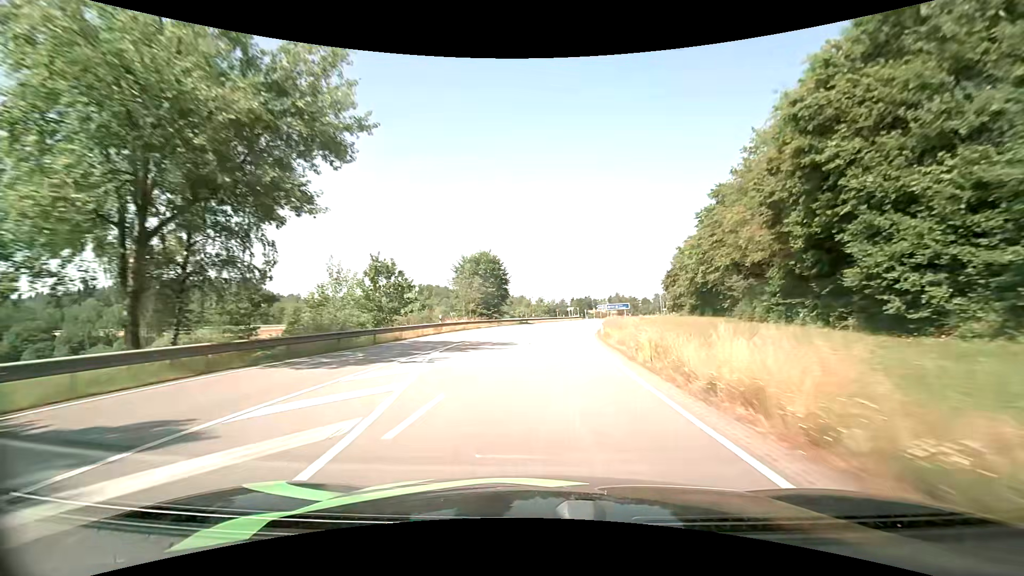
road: primary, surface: asphalt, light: Day
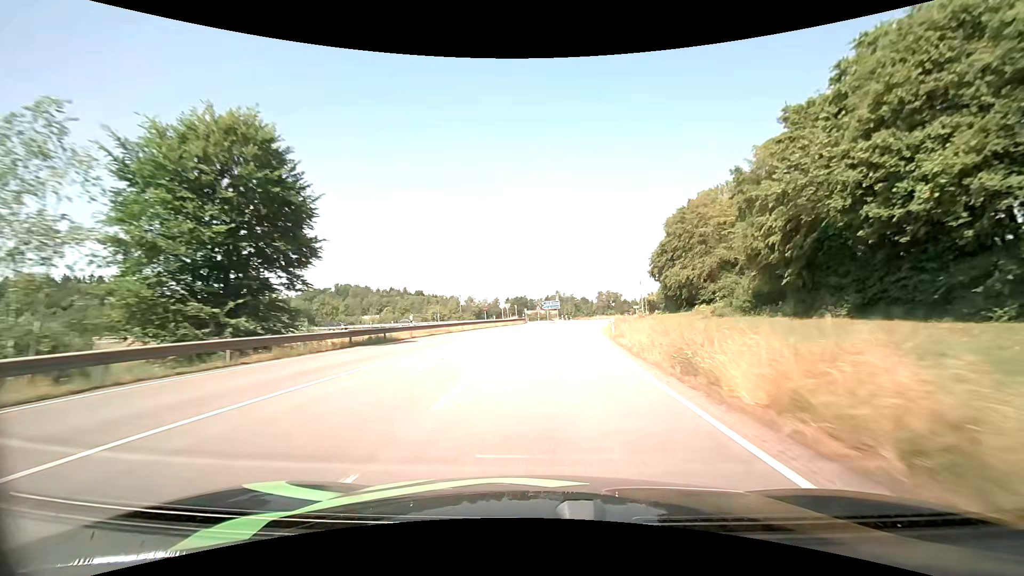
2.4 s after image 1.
(+2.8, +46.1) m; +7°
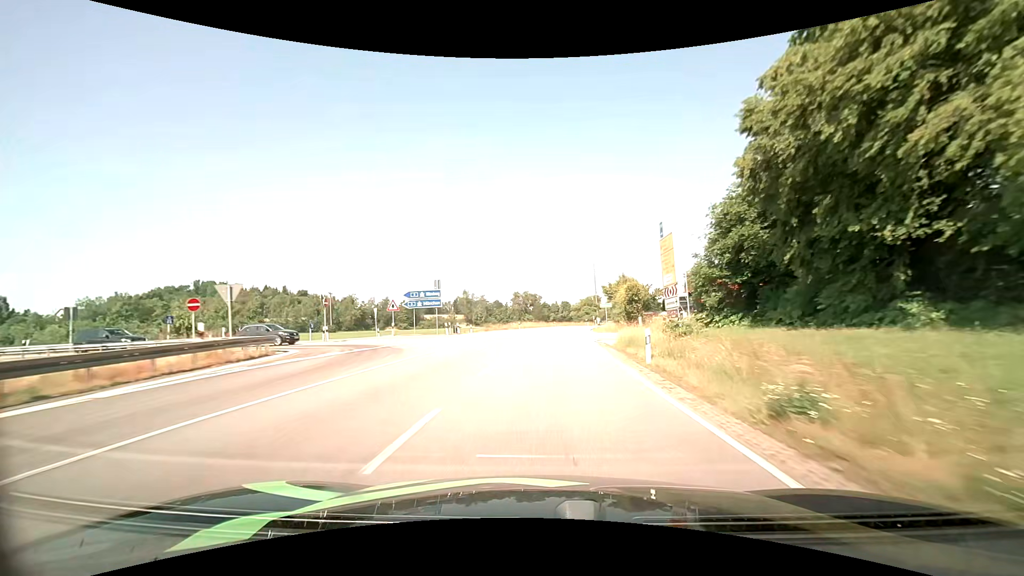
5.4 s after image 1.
(+5.2, +56.7) m; +10°
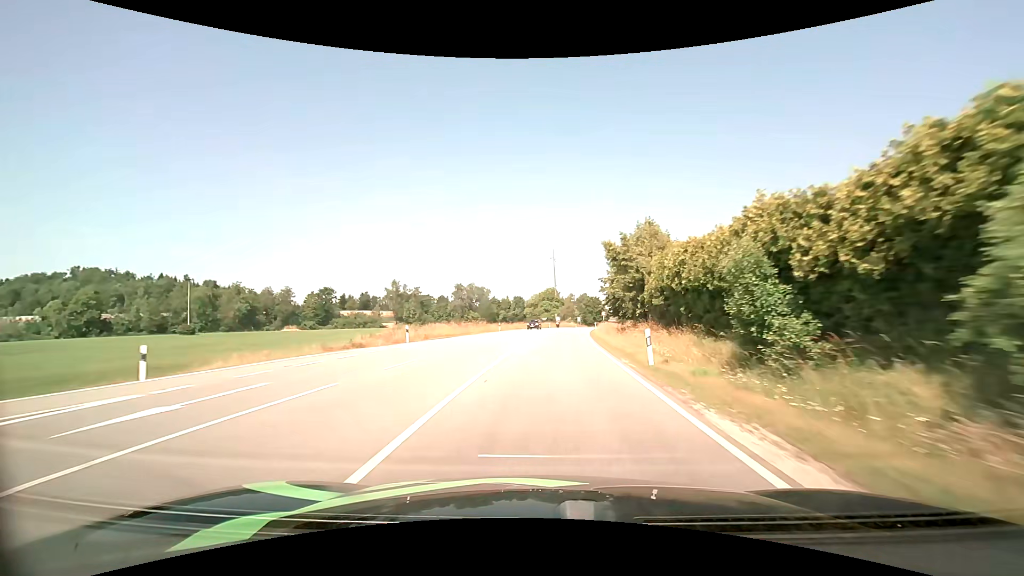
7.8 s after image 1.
(+2.4, +45.6) m; +6°
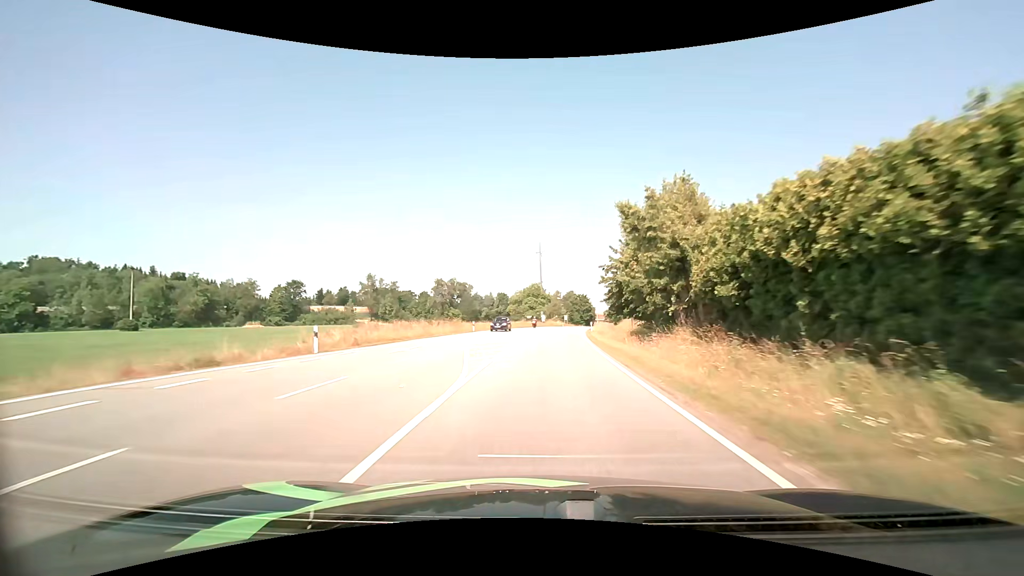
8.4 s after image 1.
(+0.1, +11.3) m; +2°
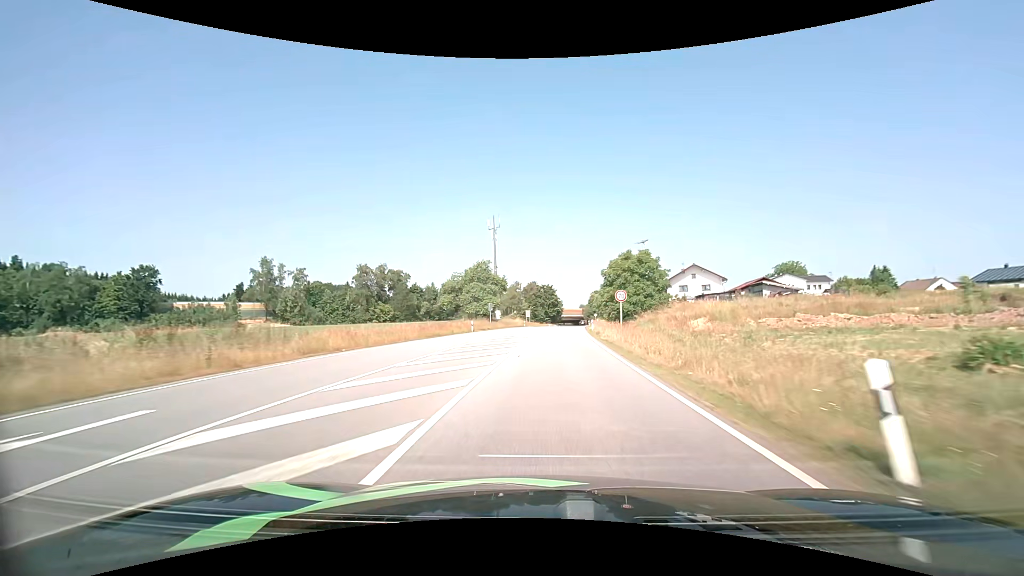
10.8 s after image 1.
(+1.7, +44.2) m; +5°
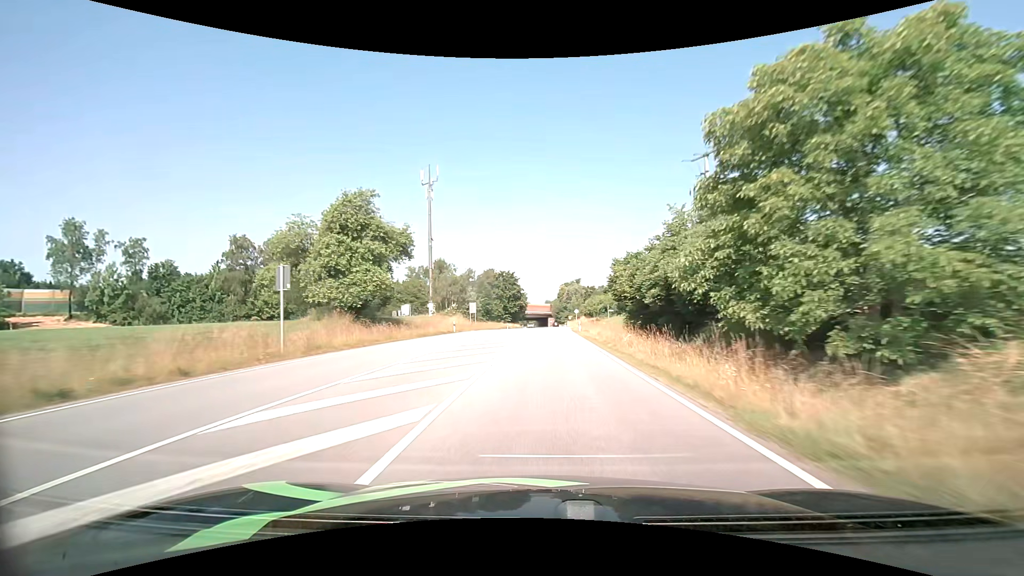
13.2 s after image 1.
(+1.8, +44.8) m; +4°
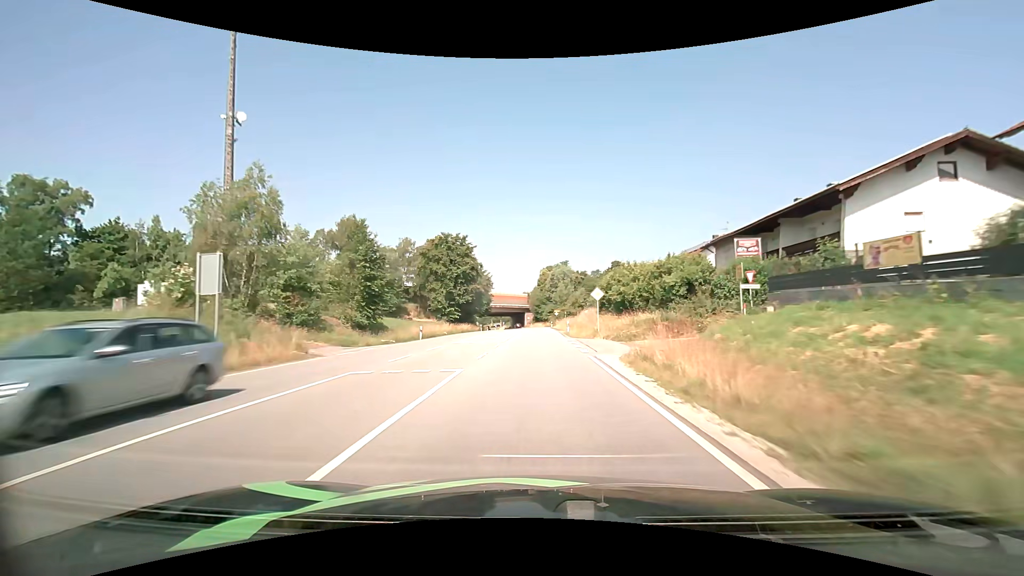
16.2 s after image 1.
(+1.5, +57.0) m; +2°
(0, +10) (0, +20) (0, +30) (0, +40) (0, +50) (-1, +60) (-1, +70) (-1, +80) (-2, +90) (-2, +100) m
